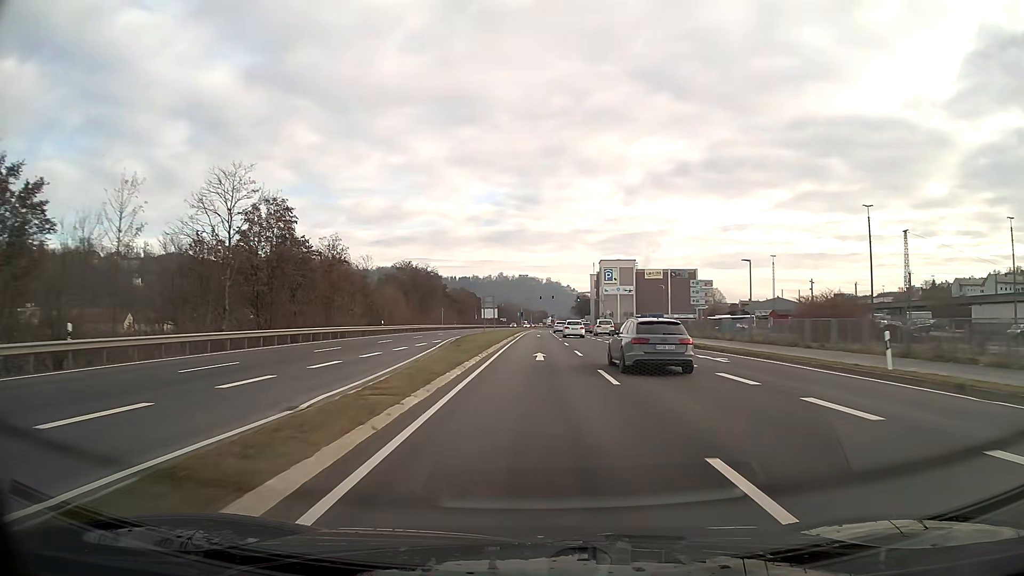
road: primary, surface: asphalt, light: Day
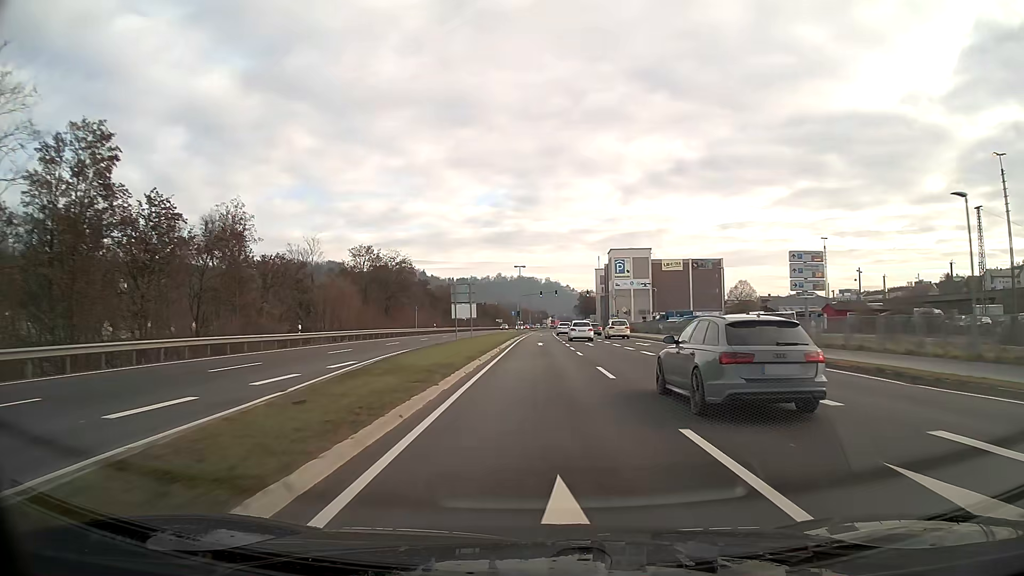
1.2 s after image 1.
(0.0, +22.3) m; 0°
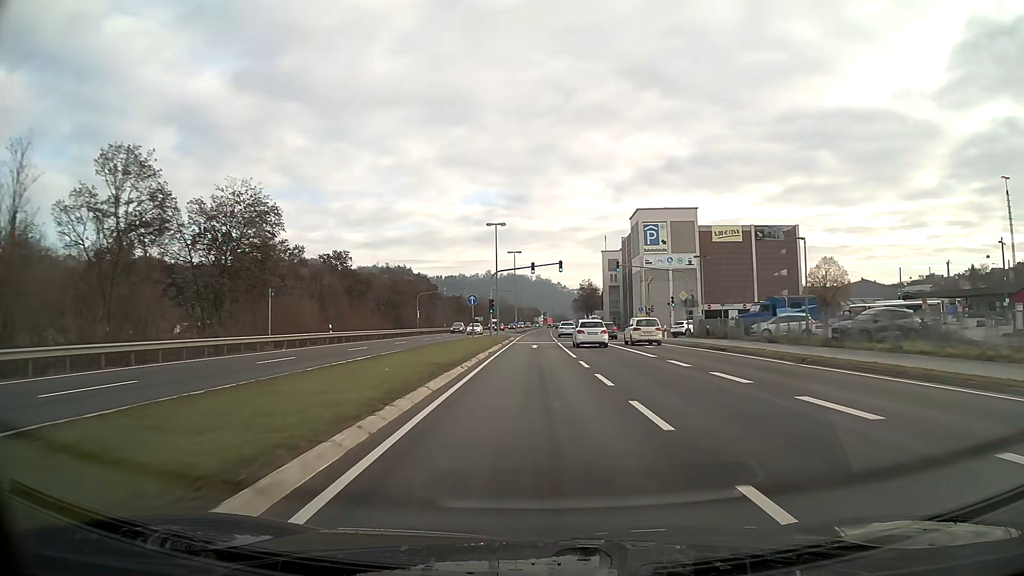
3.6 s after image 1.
(+0.3, +43.8) m; +1°
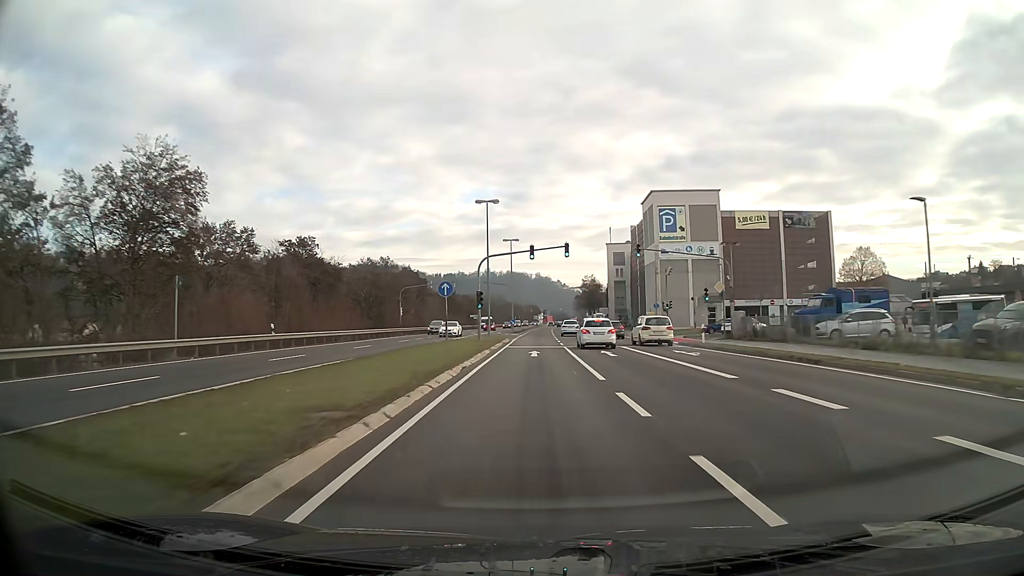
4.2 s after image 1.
(0.0, +10.8) m; 0°
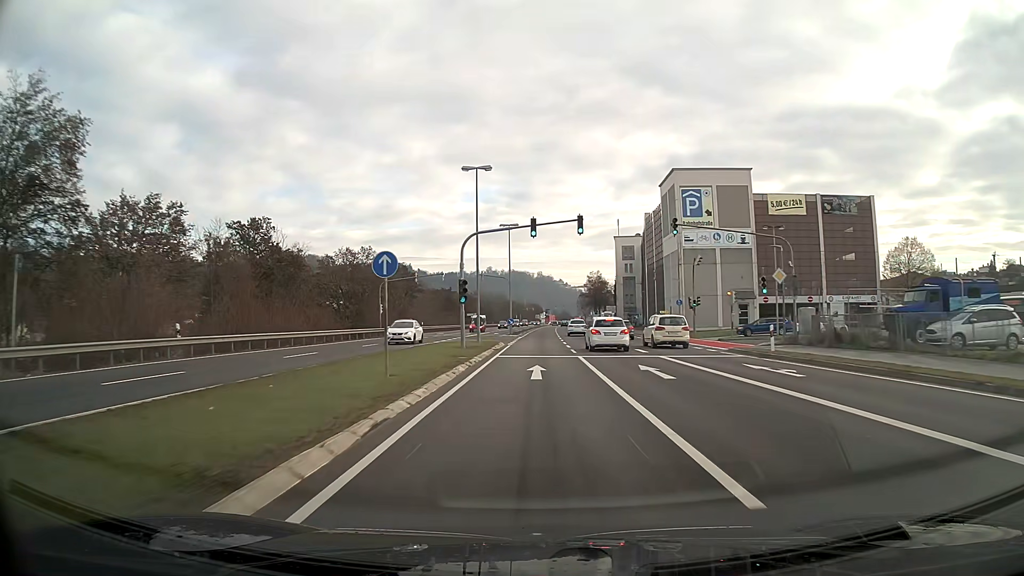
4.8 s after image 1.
(0.0, +10.8) m; 0°
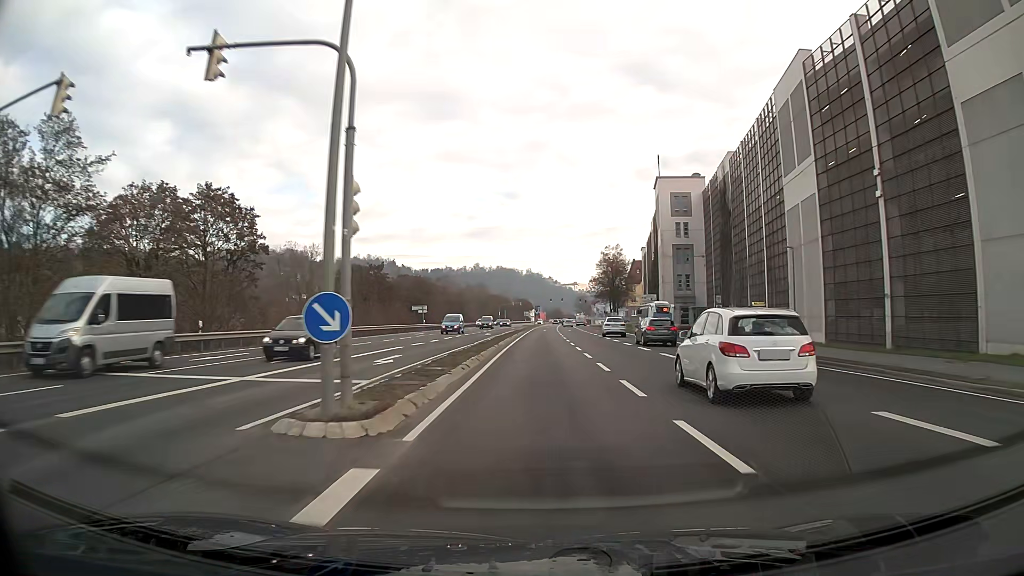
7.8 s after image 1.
(+0.3, +53.8) m; +1°
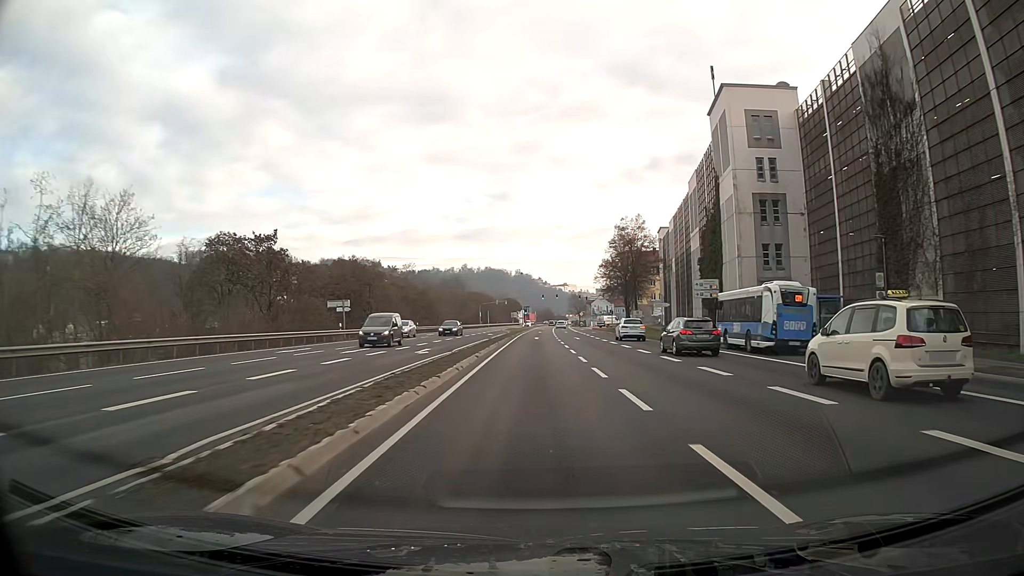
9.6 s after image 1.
(+0.2, +31.7) m; +1°
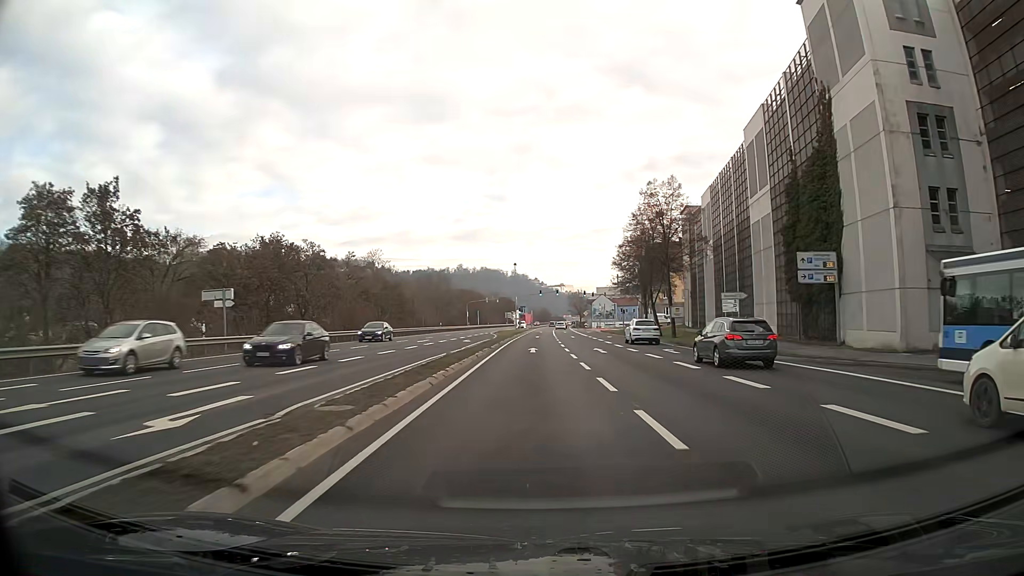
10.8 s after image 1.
(+0.1, +21.1) m; 0°
(0, +10) (0, +20) (0, +30) (0, +40) (0, +50) (0, +60) (+1, +70) (+1, +80) (+1, +90) (+1, +100) m
